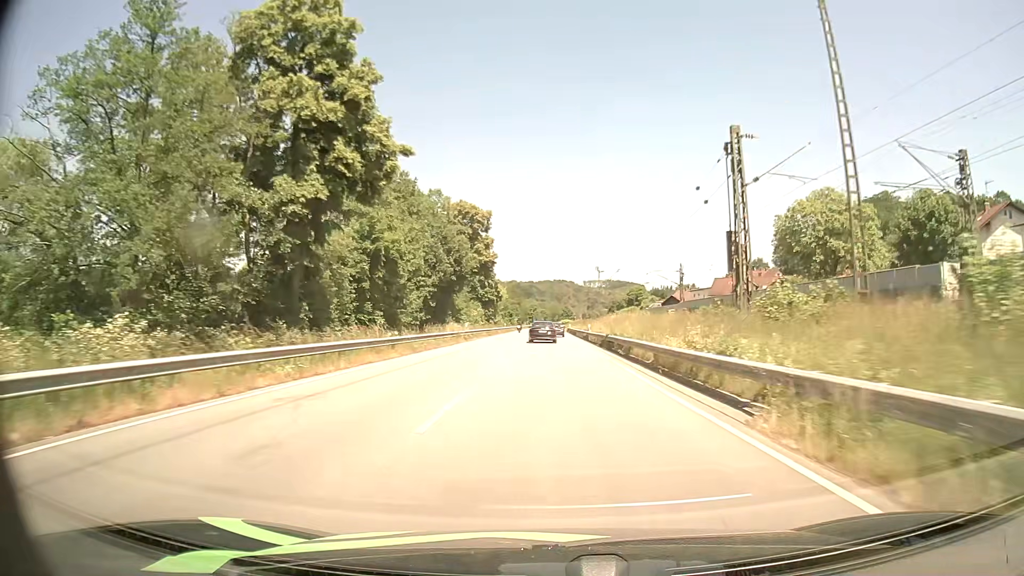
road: primary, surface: asphalt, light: Day
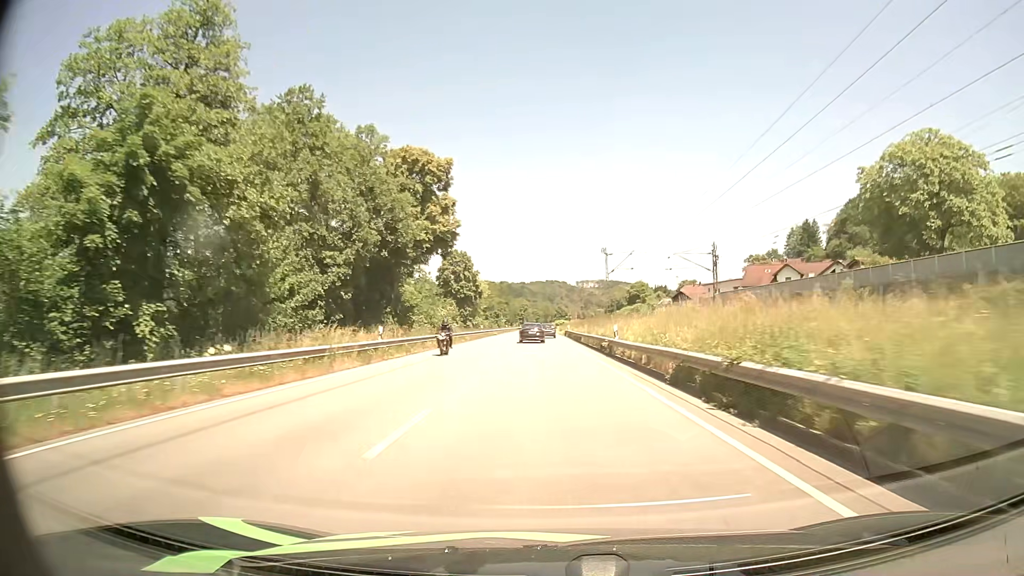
(+0.2, +25.5) m; +1°
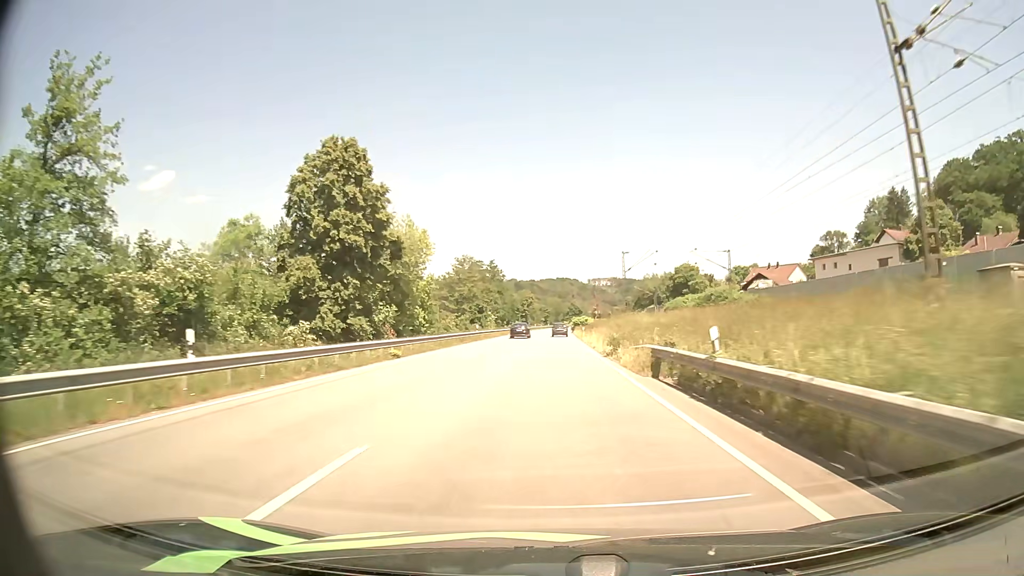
(-0.4, +64.1) m; -1°
(0, +10) (0, +20) (0, +30) (0, +40) (0, +50) (0, +60) (0, +70) (+1, +80) (+1, +90) (+1, +100) m
